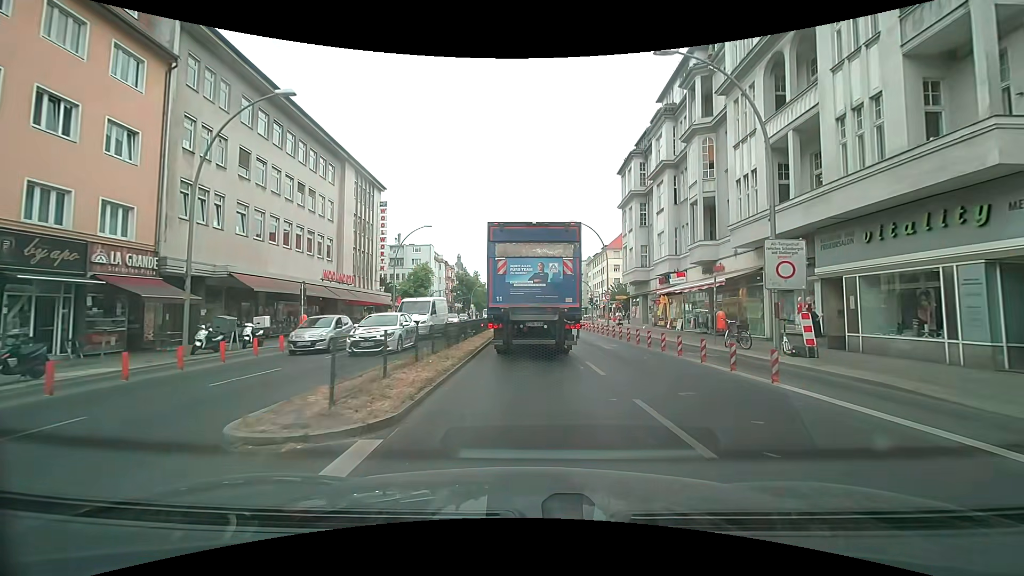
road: primary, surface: asphalt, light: Day
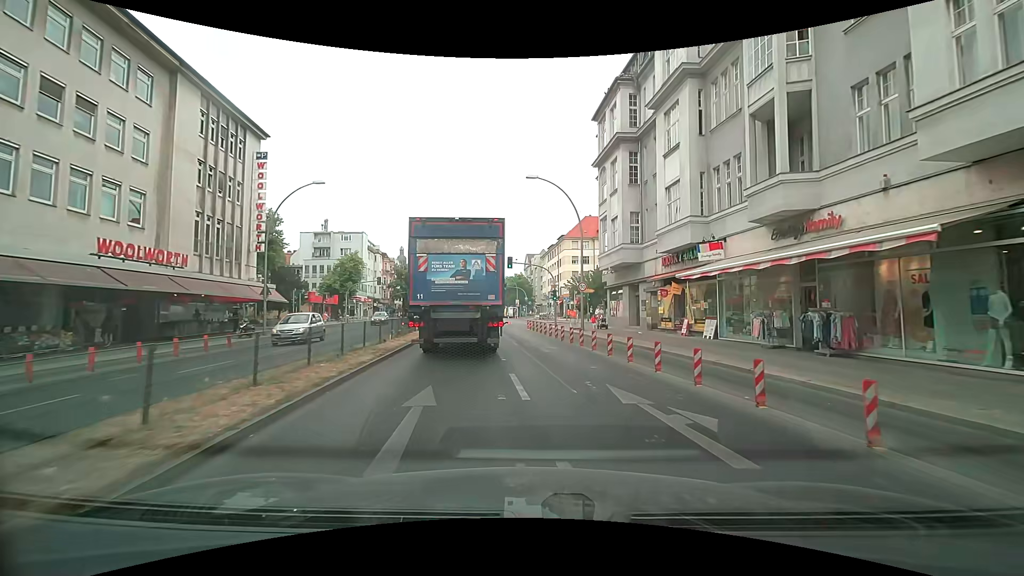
(+0.8, +15.6) m; +6°
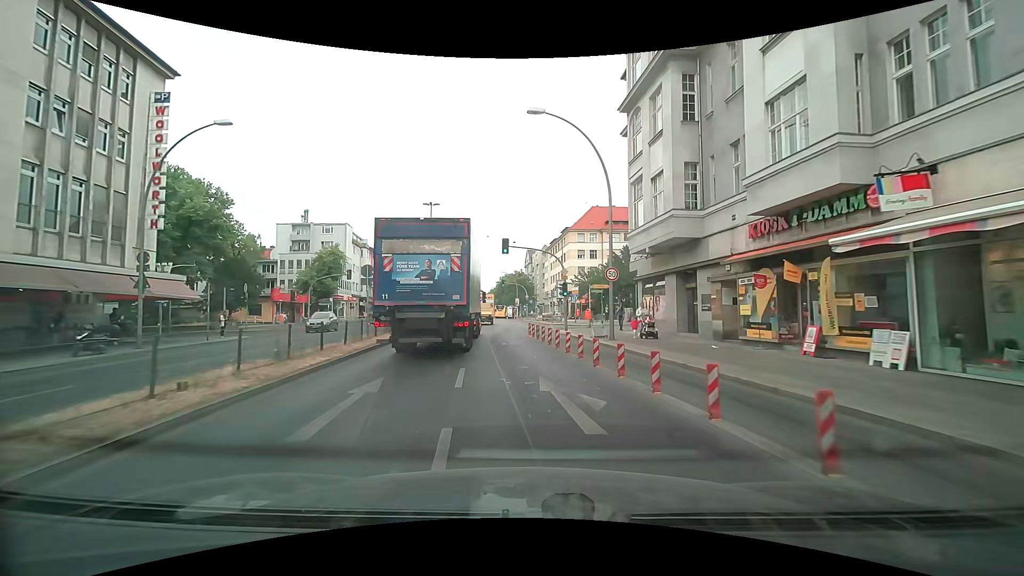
(+0.1, +11.0) m; 0°
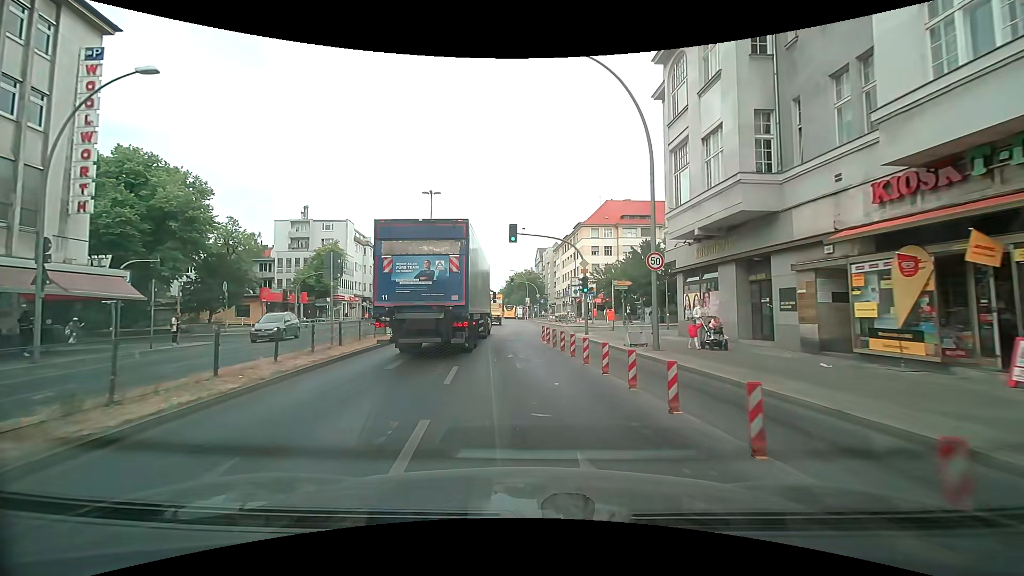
(-0.1, +5.6) m; -2°
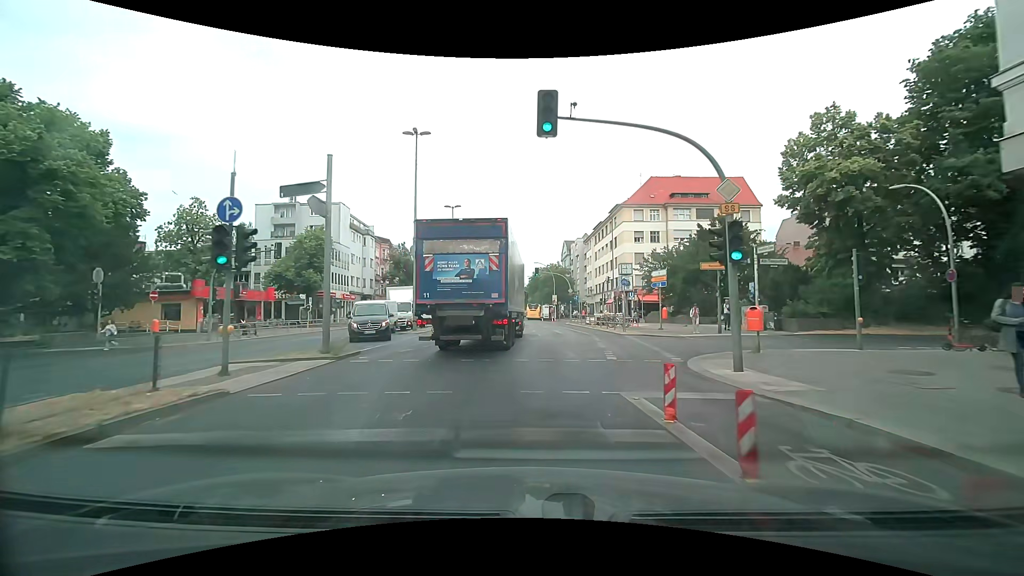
(-0.5, +16.7) m; -2°
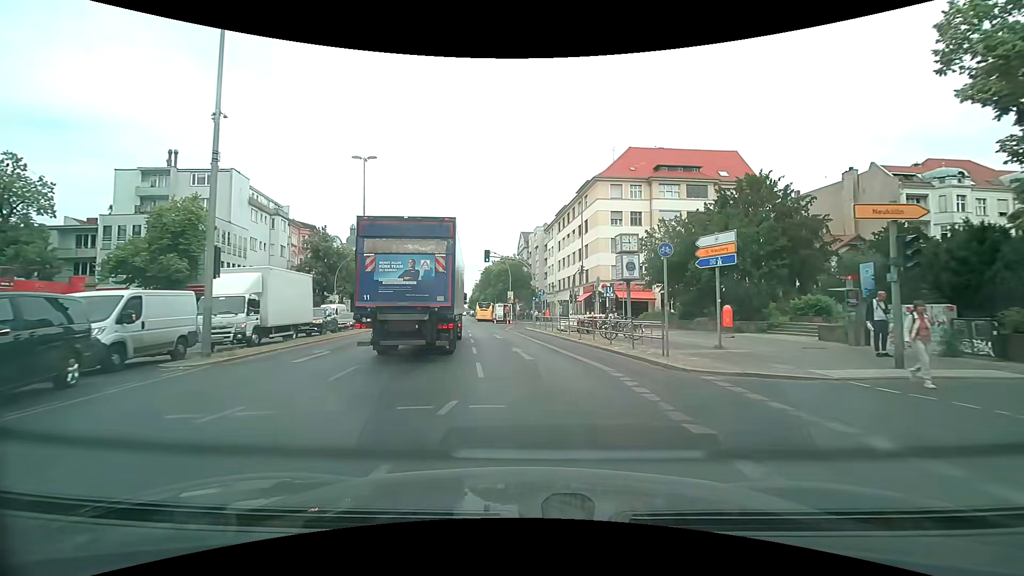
(+0.6, +16.7) m; +4°
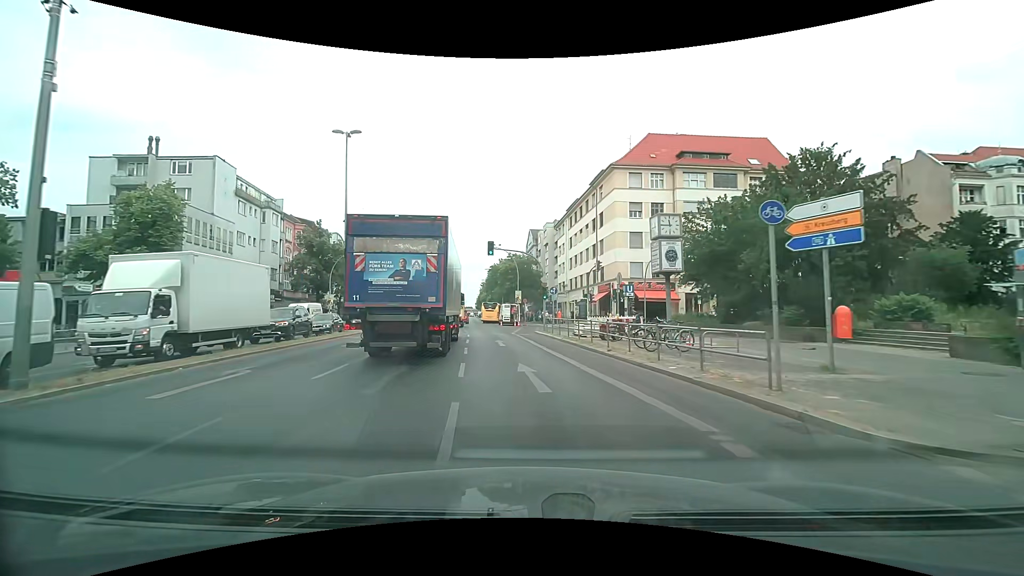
(0.0, +5.7) m; 0°
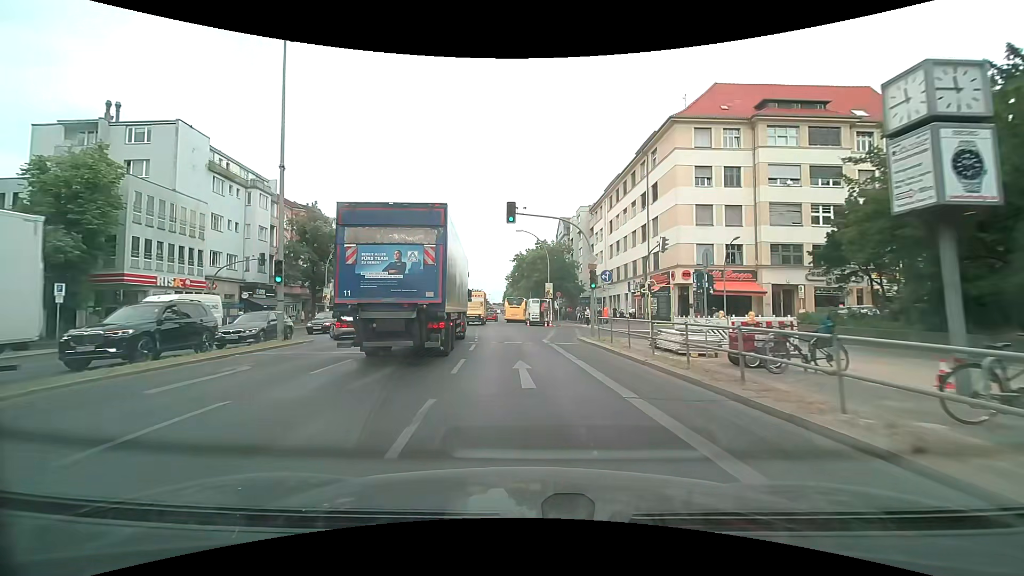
(-0.3, +12.1) m; -3°
(0, +10) (-1, +20) (-2, +30) (-3, +40) (-4, +50) (-5, +60) (-5, +70) (-5, +80) (-5, +90) (-5, +100) m
